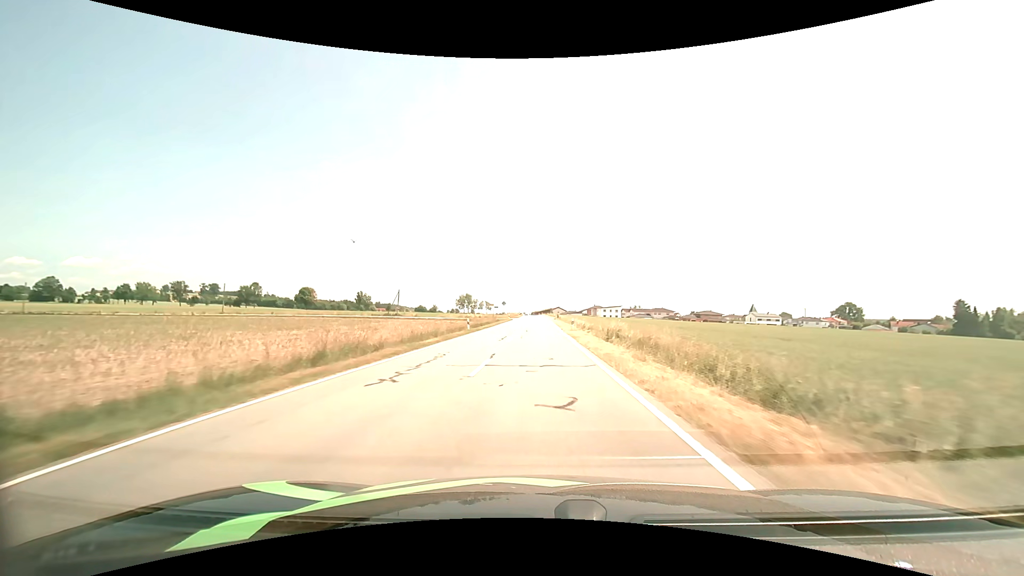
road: tertiary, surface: asphalt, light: Day
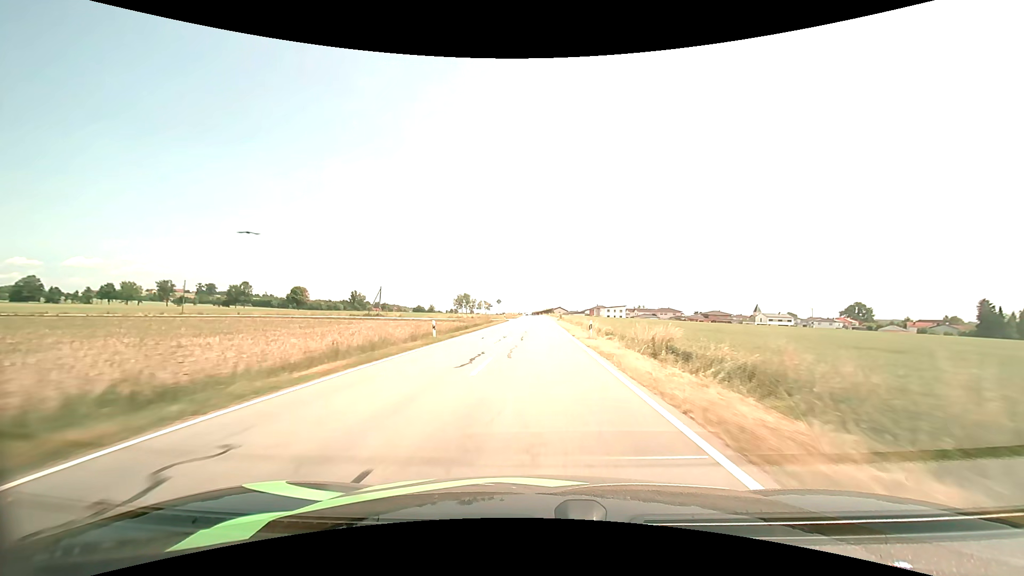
(0.0, +12.6) m; 0°
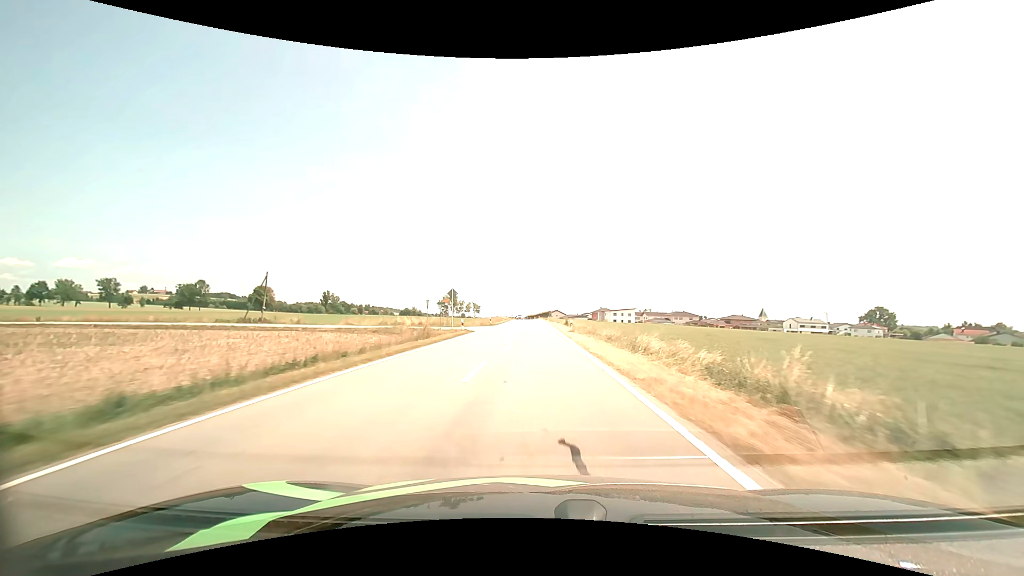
(+0.2, +37.9) m; +1°
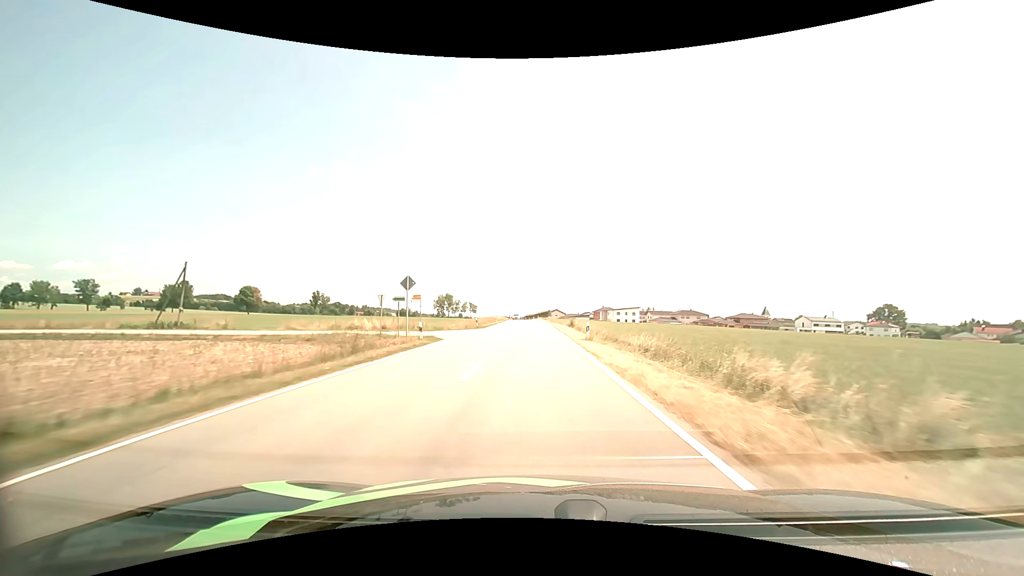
(0.0, +12.7) m; 0°
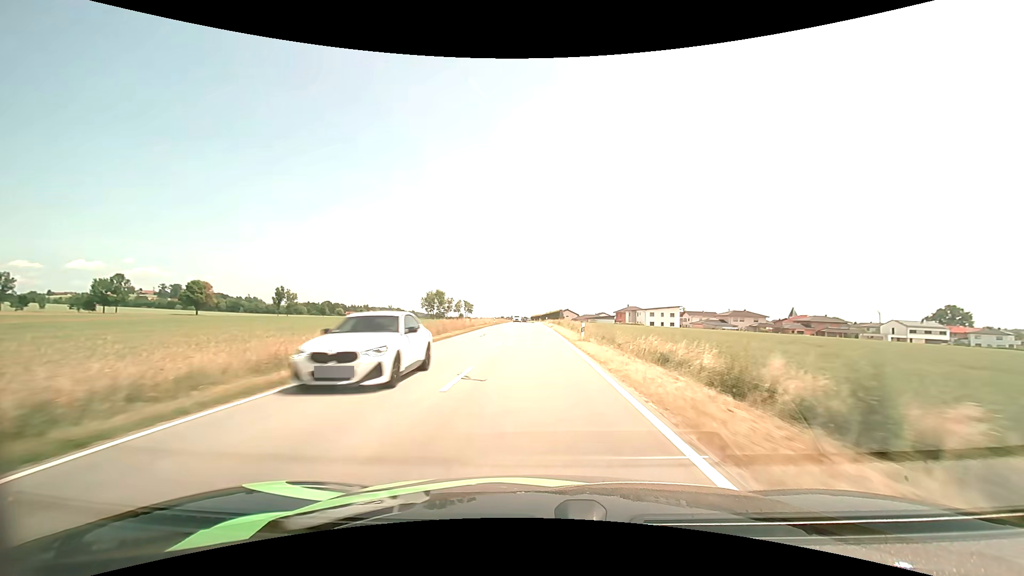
(-0.2, +50.8) m; -1°
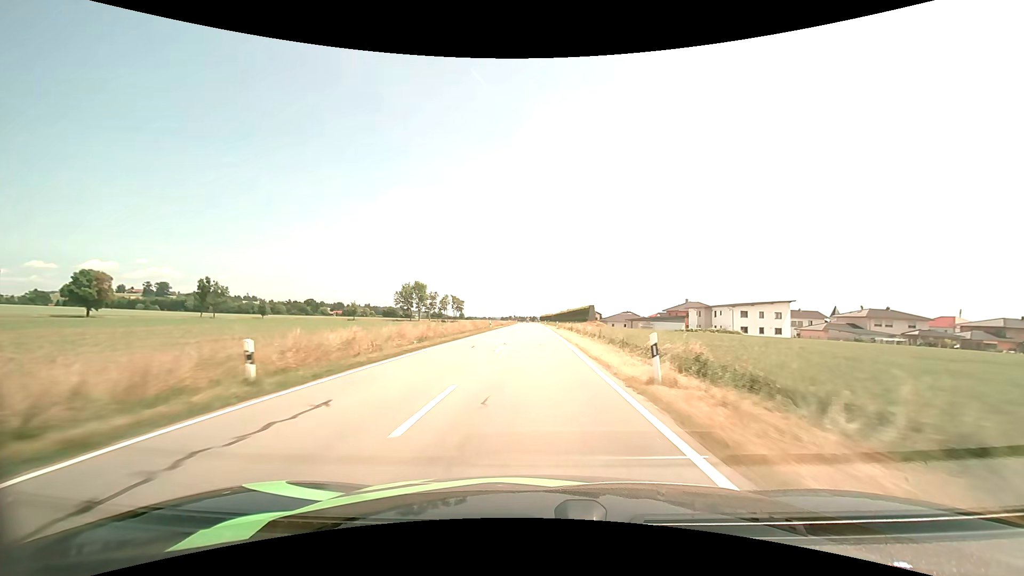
(-0.9, +65.2) m; -1°
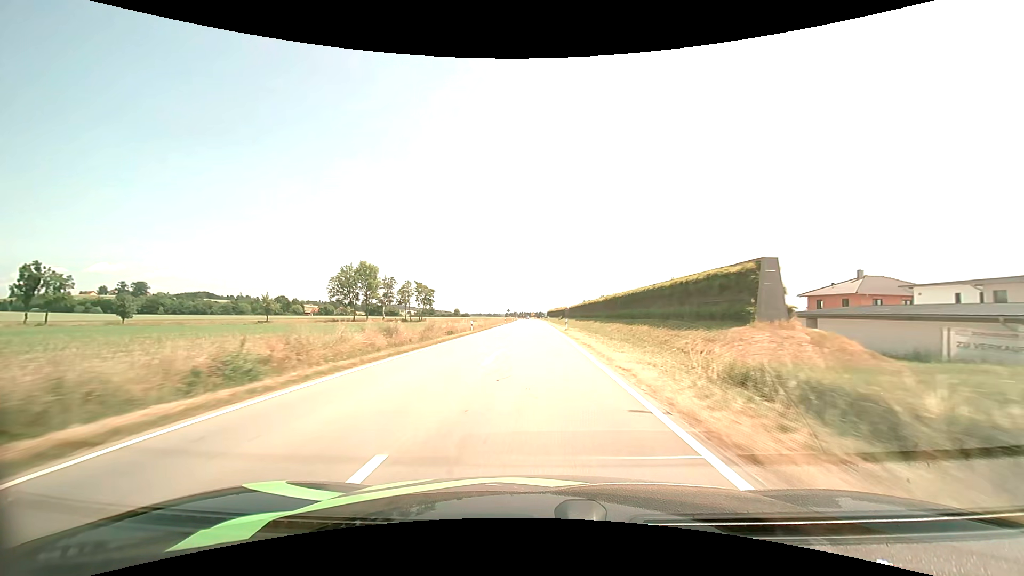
(-0.2, +67.6) m; -1°
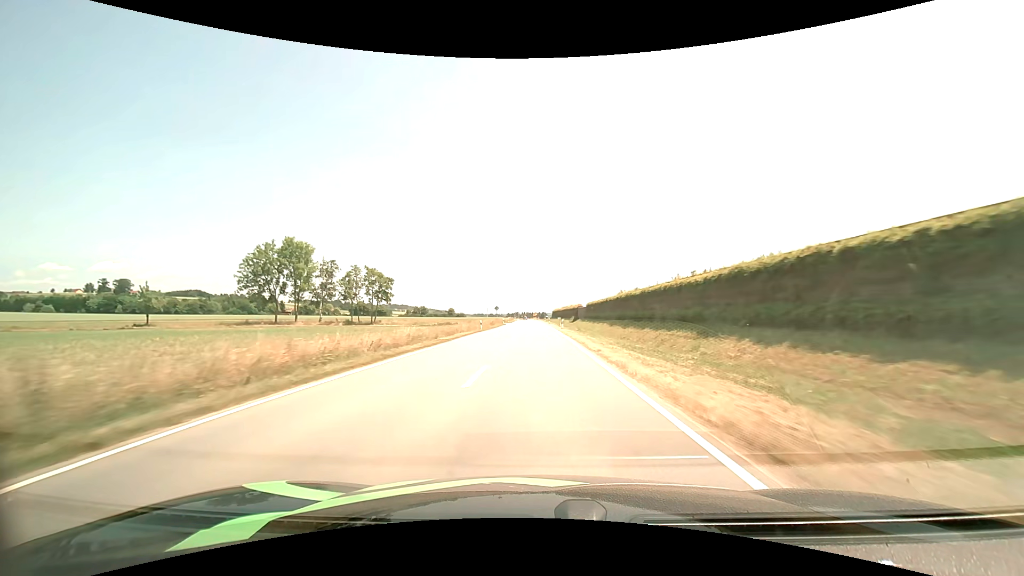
(-0.2, +41.5) m; 0°
(0, +10) (0, +20) (0, +30) (0, +40) (0, +50) (0, +60) (0, +70) (-1, +80) (-1, +90) (-1, +100) m
